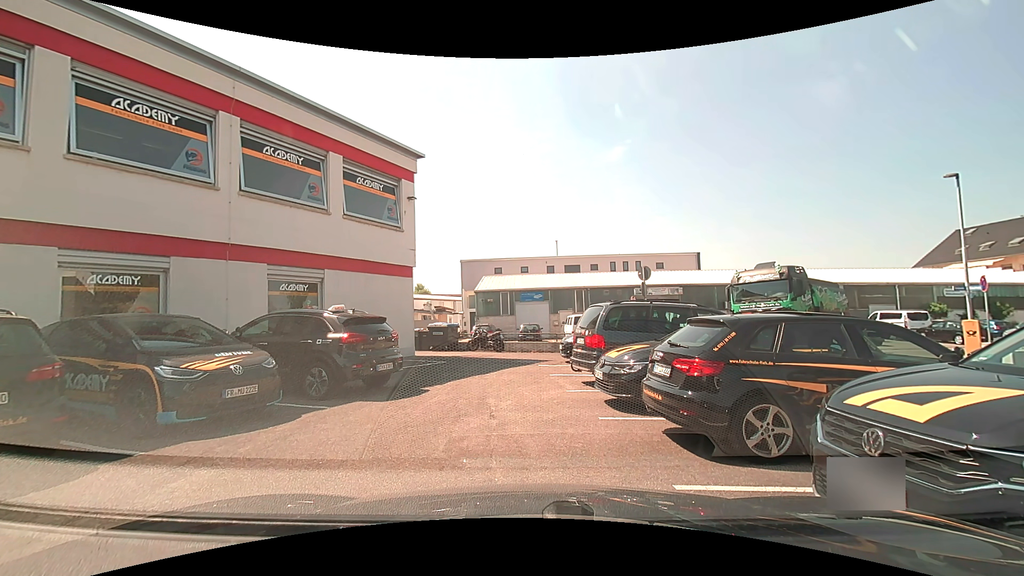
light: Day
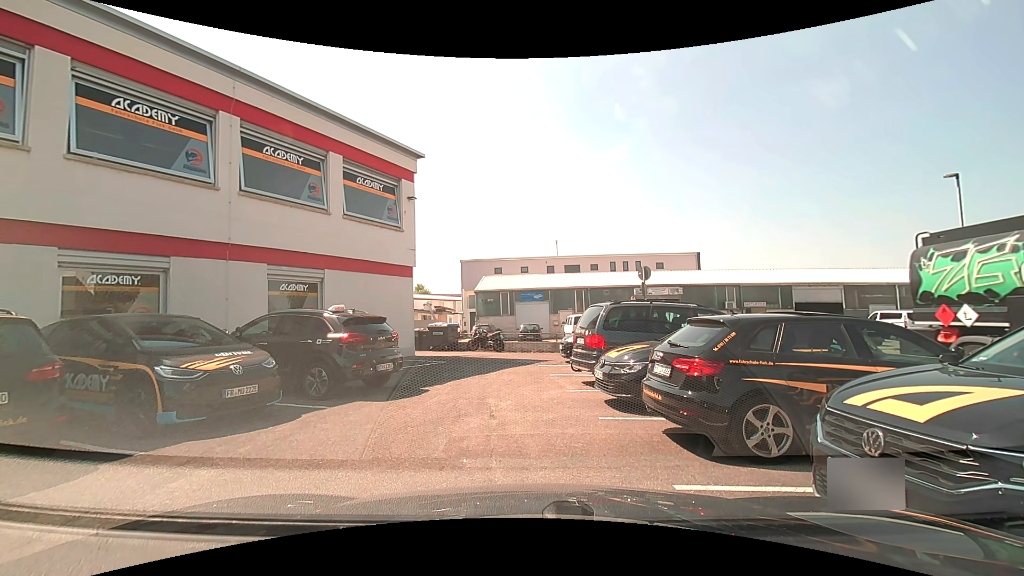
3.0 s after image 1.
(0.0, 0.0) m; 0°
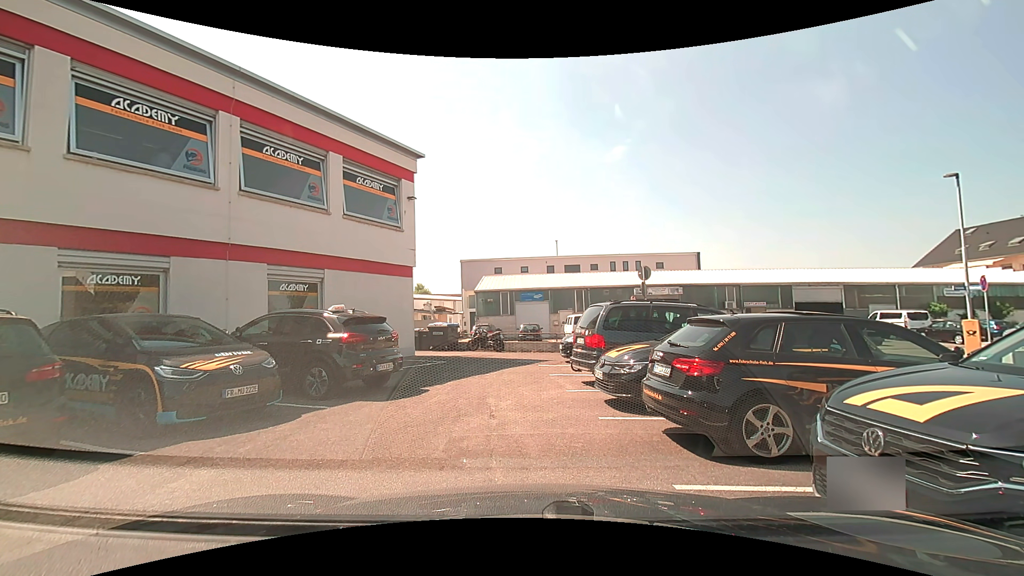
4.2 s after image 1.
(0.0, 0.0) m; 0°
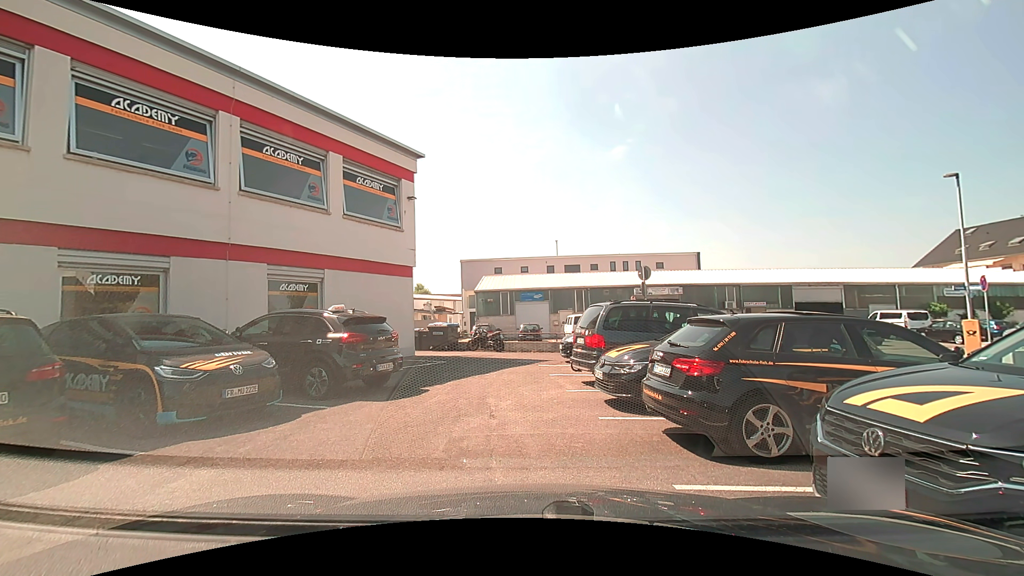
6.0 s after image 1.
(0.0, 0.0) m; 0°
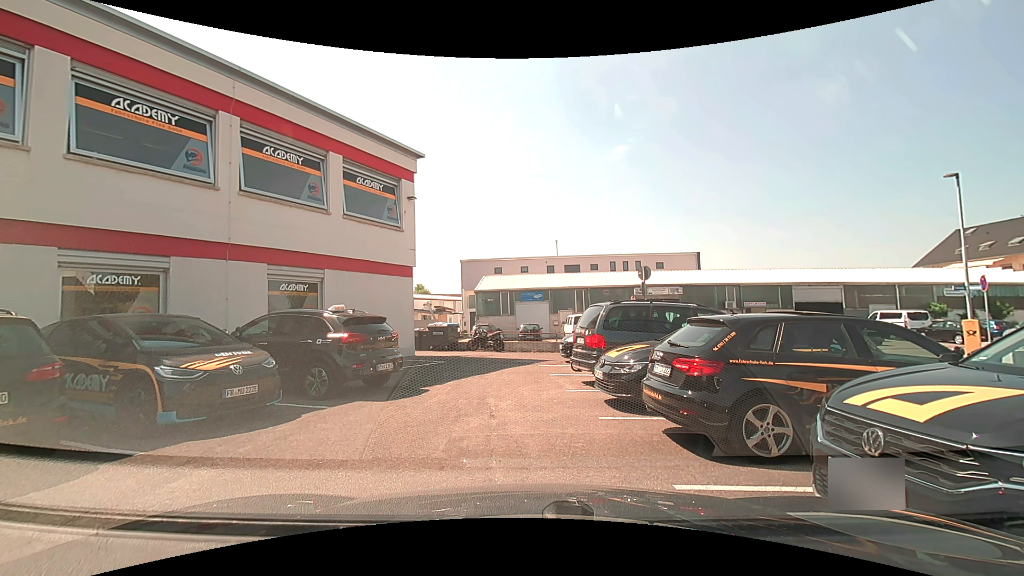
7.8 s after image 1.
(0.0, 0.0) m; 0°
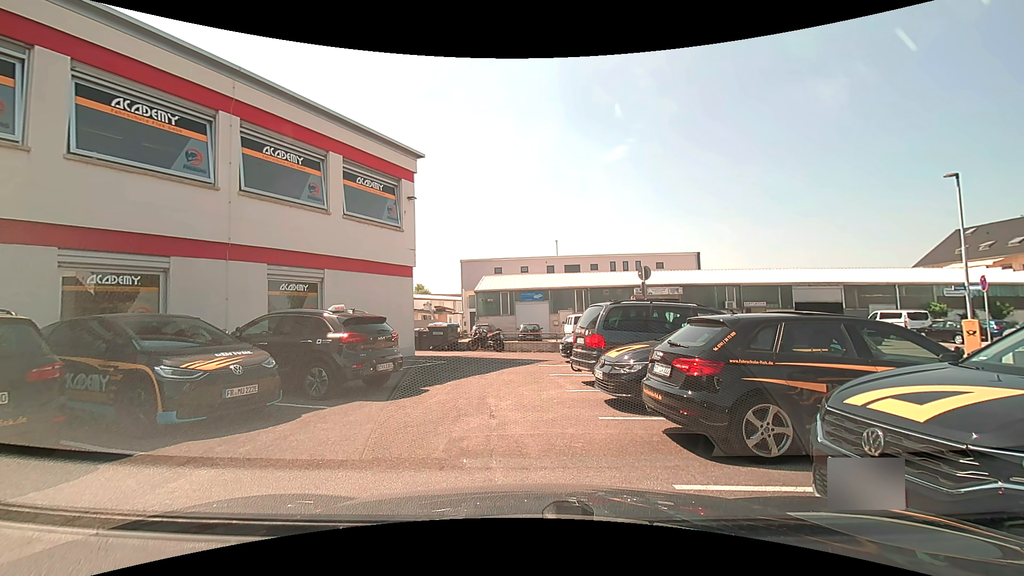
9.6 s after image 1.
(0.0, 0.0) m; 0°
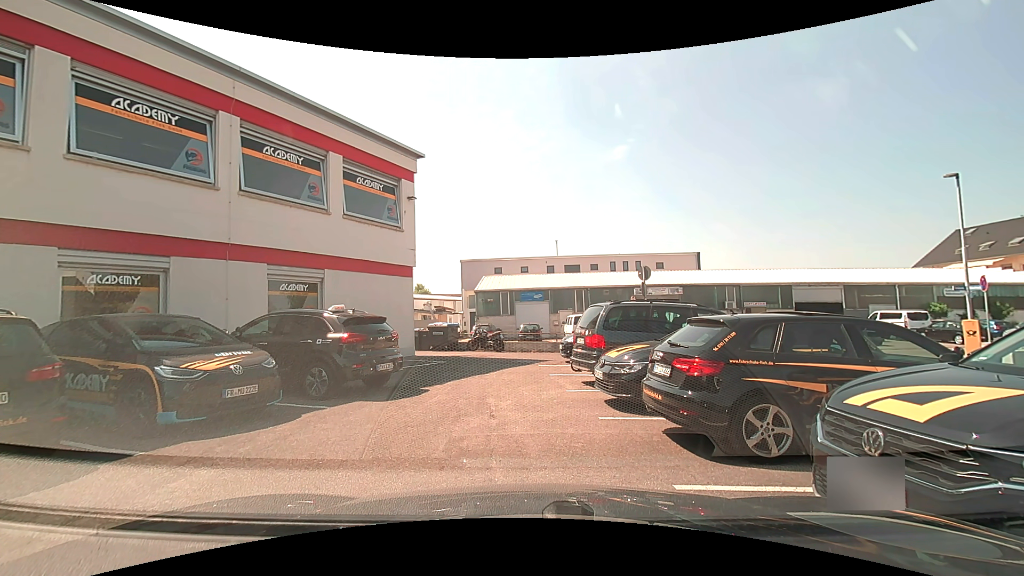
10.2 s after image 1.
(0.0, 0.0) m; 0°
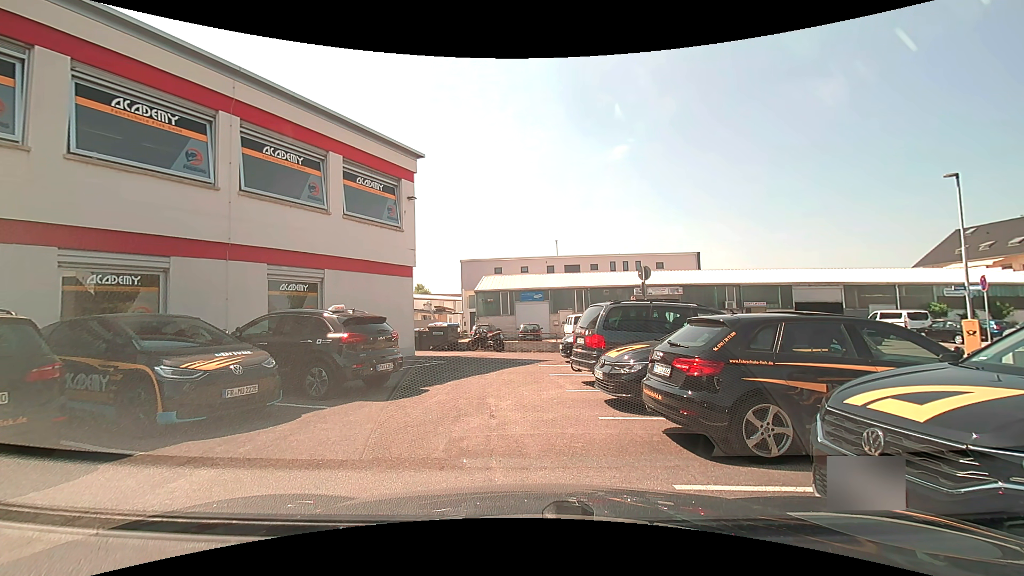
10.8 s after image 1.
(0.0, 0.0) m; 0°
